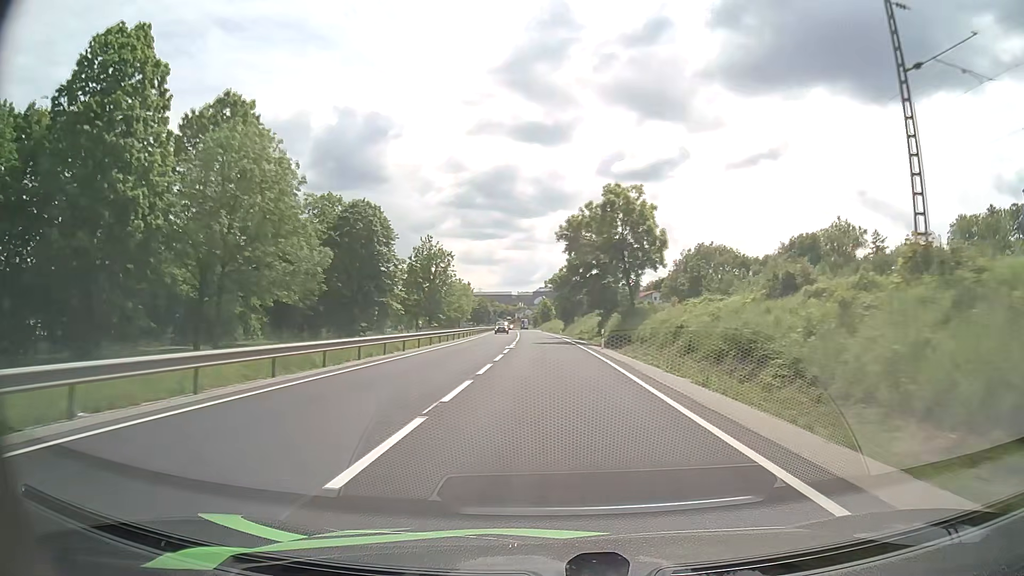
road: primary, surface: asphalt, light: Day
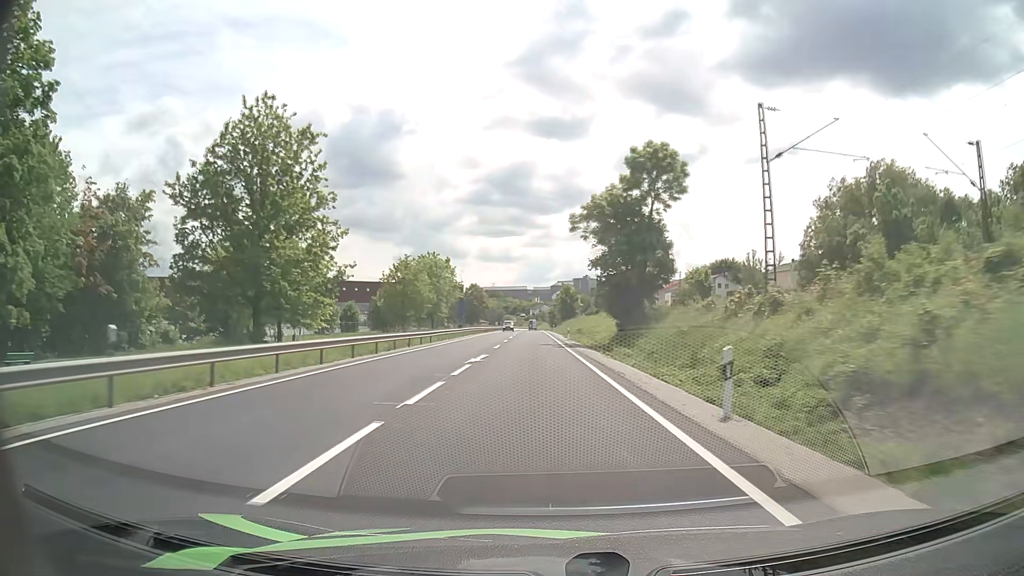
(-0.1, +66.9) m; -1°
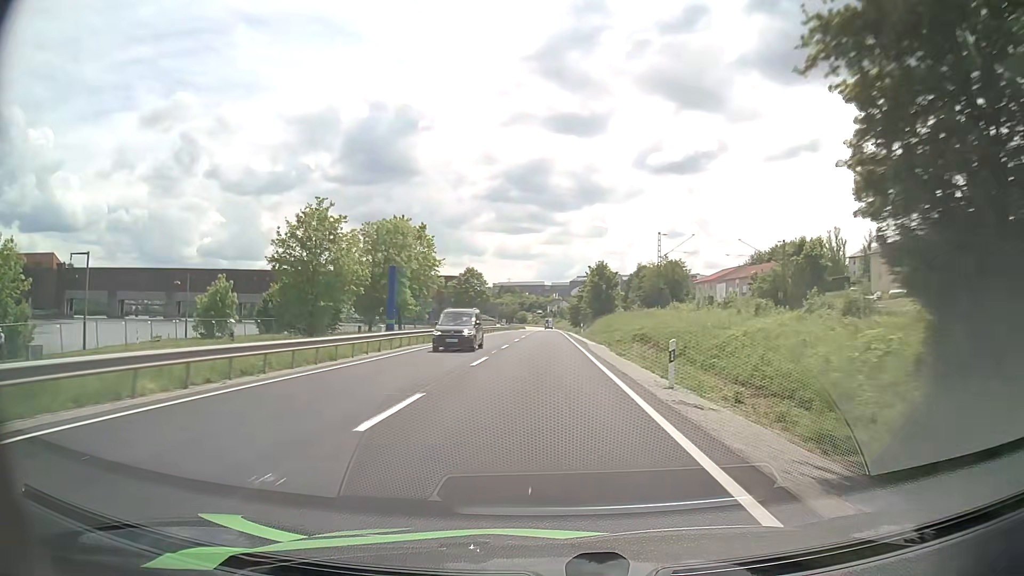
(-0.4, +39.4) m; -2°
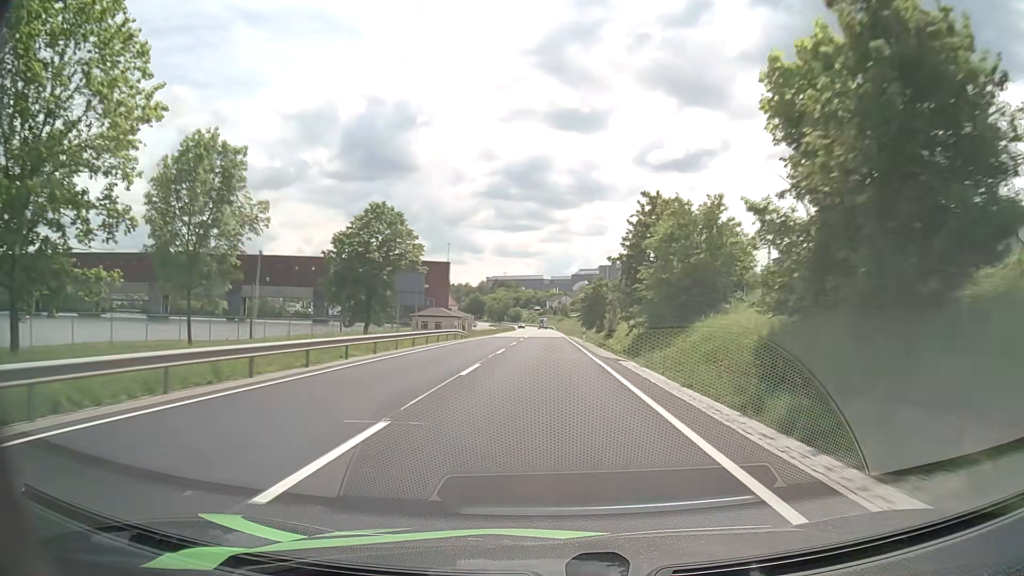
(+0.1, +63.3) m; 0°
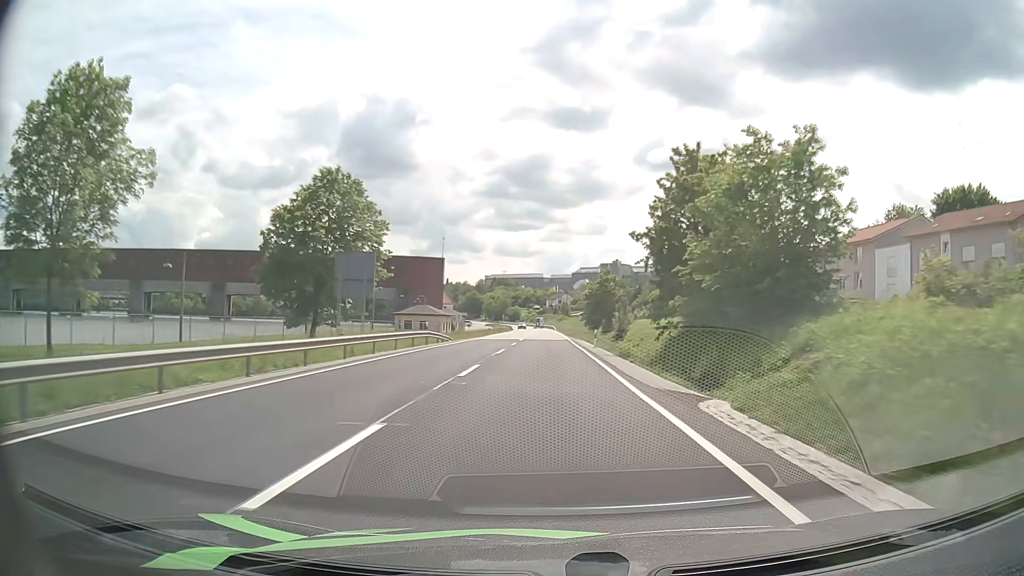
(0.0, +12.2) m; 0°
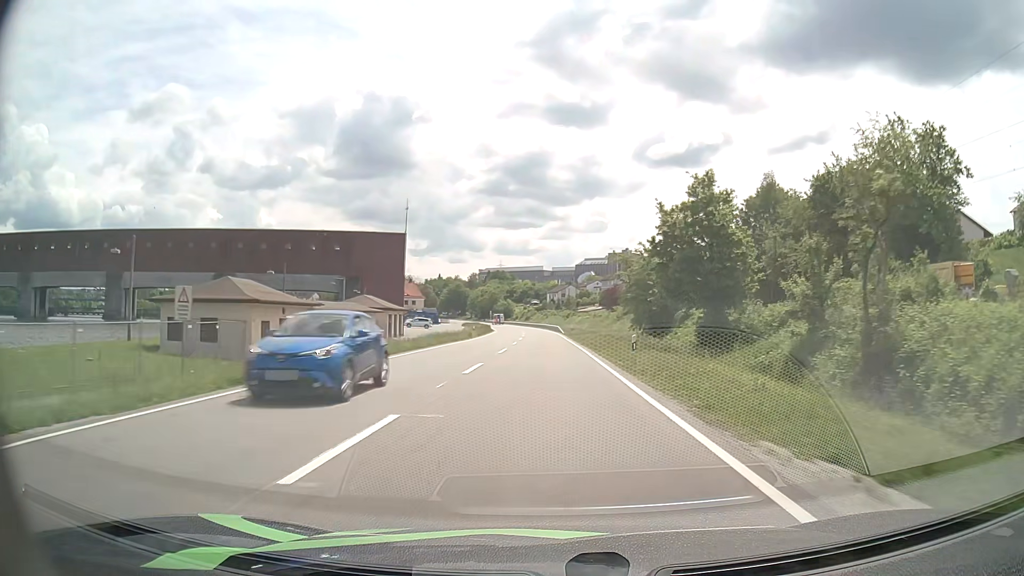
(0.0, +59.2) m; 0°
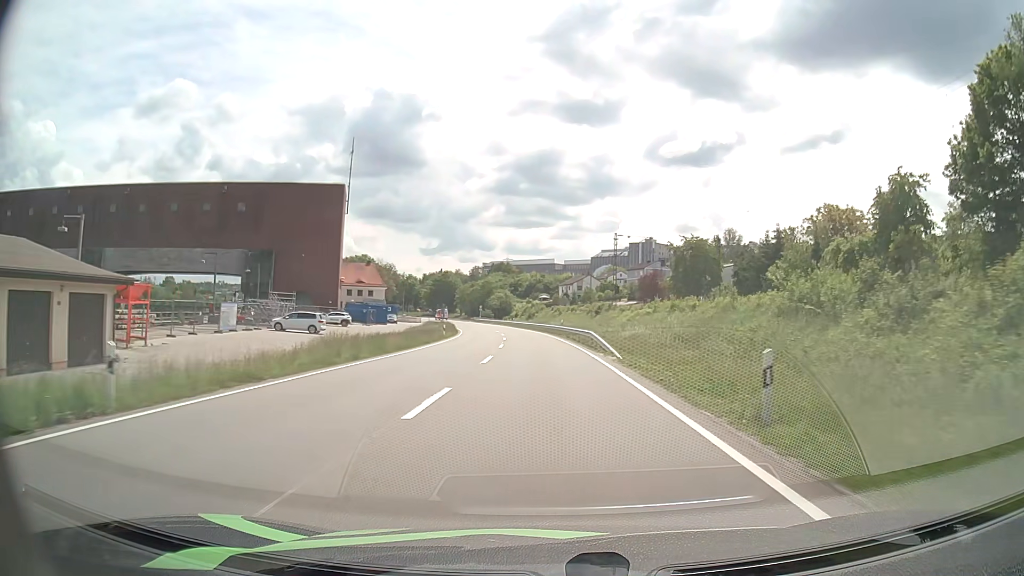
(-0.4, +56.3) m; -1°
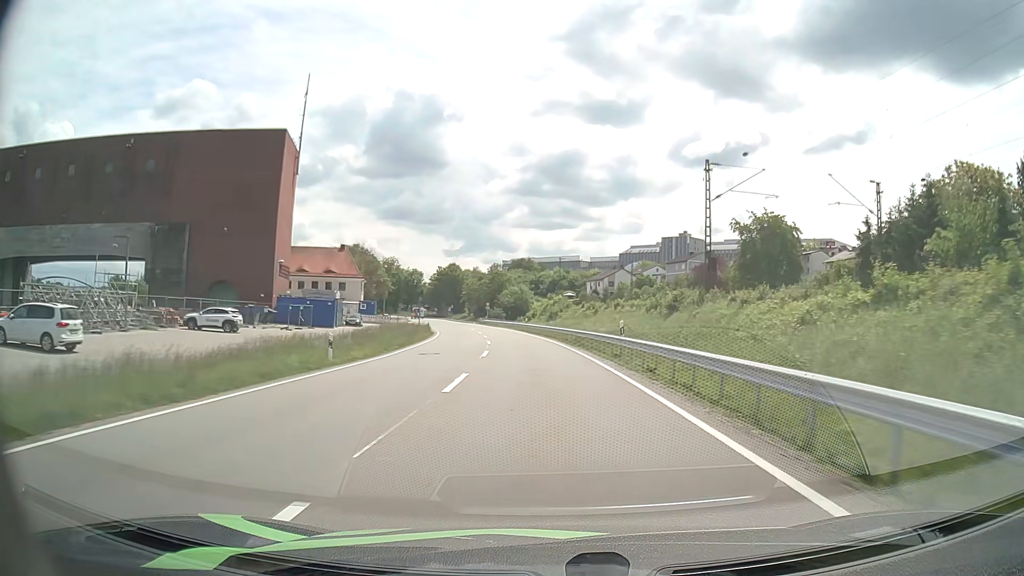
(-0.6, +32.5) m; -2°
(0, +10) (0, +20) (-1, +30) (-1, +40) (-2, +50) (-3, +60) (-5, +70) (-7, +80) (-9, +89) (-11, +99) m
